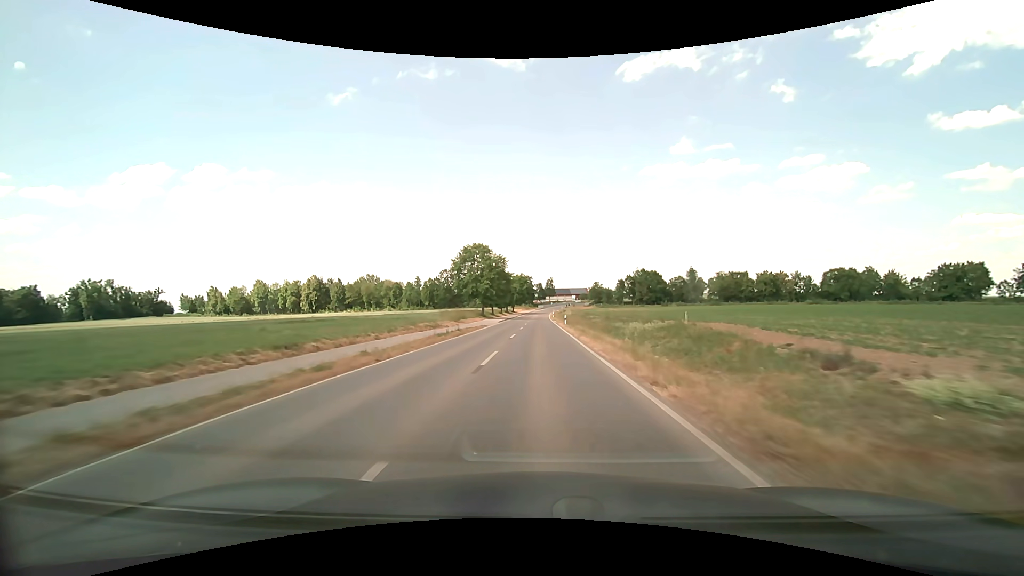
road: secondary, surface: asphalt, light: Day
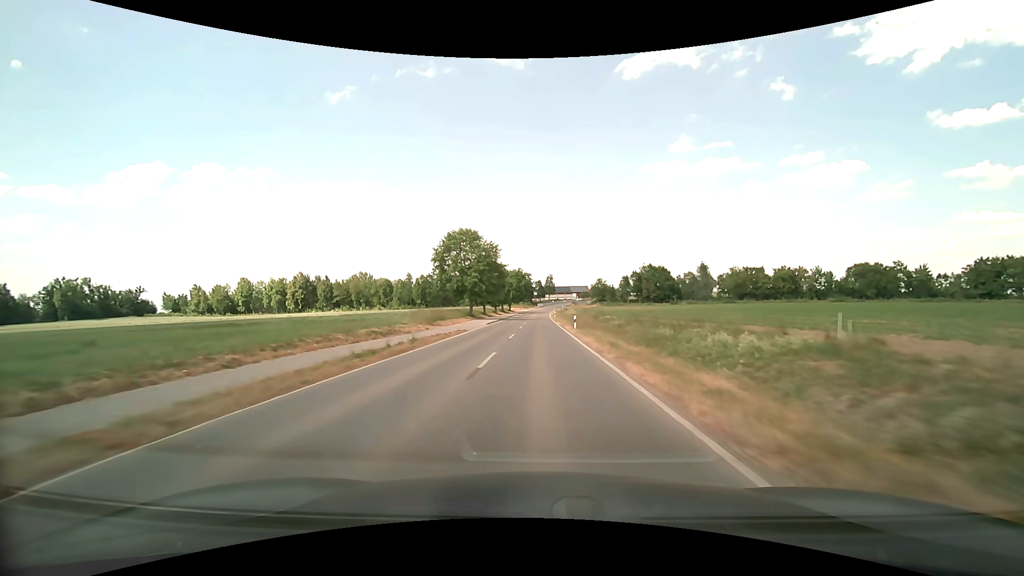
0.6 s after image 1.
(0.0, +13.0) m; 0°
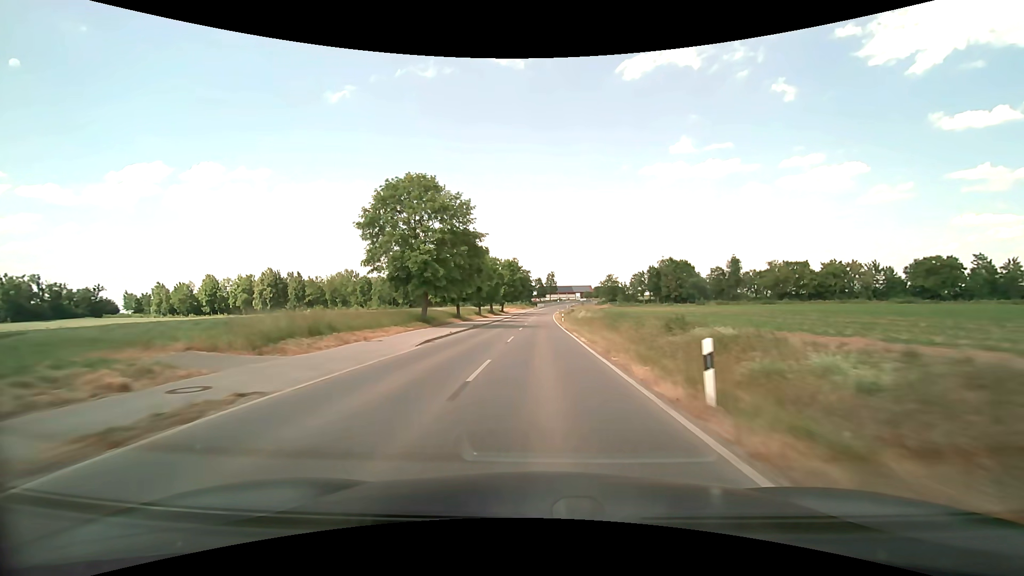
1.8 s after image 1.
(0.0, +26.4) m; 0°
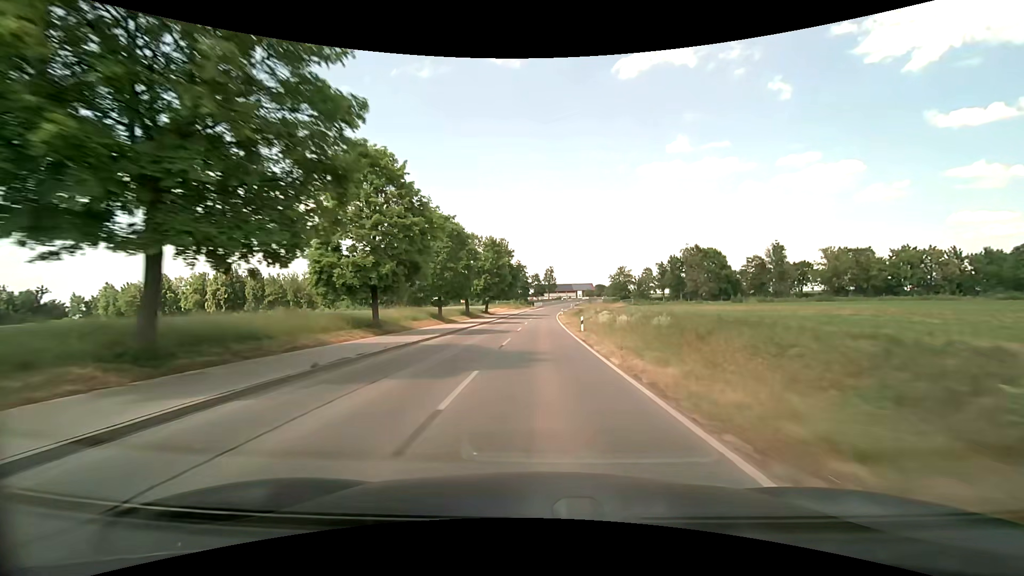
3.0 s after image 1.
(+0.1, +26.9) m; 0°
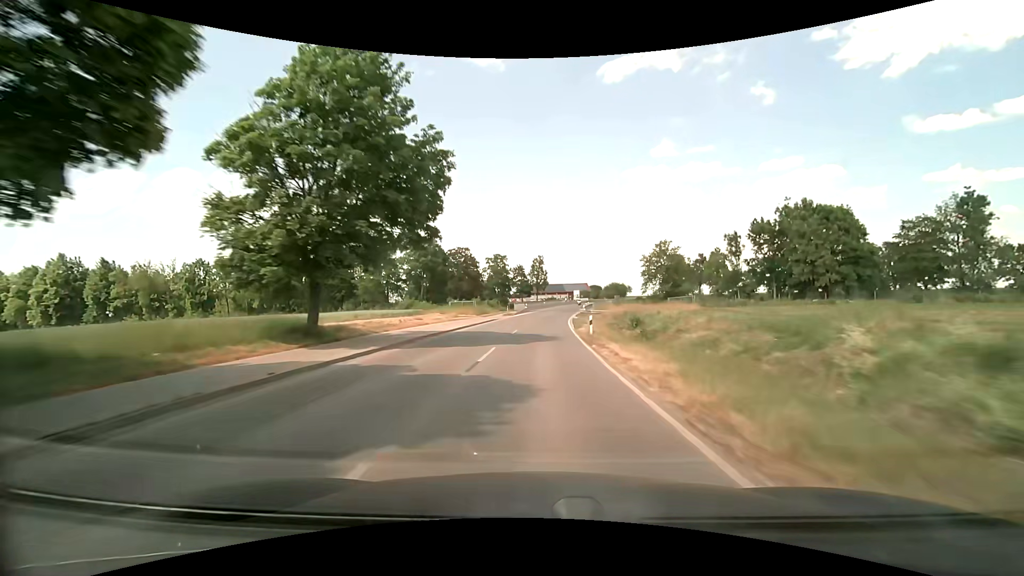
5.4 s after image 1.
(+0.6, +54.5) m; +1°
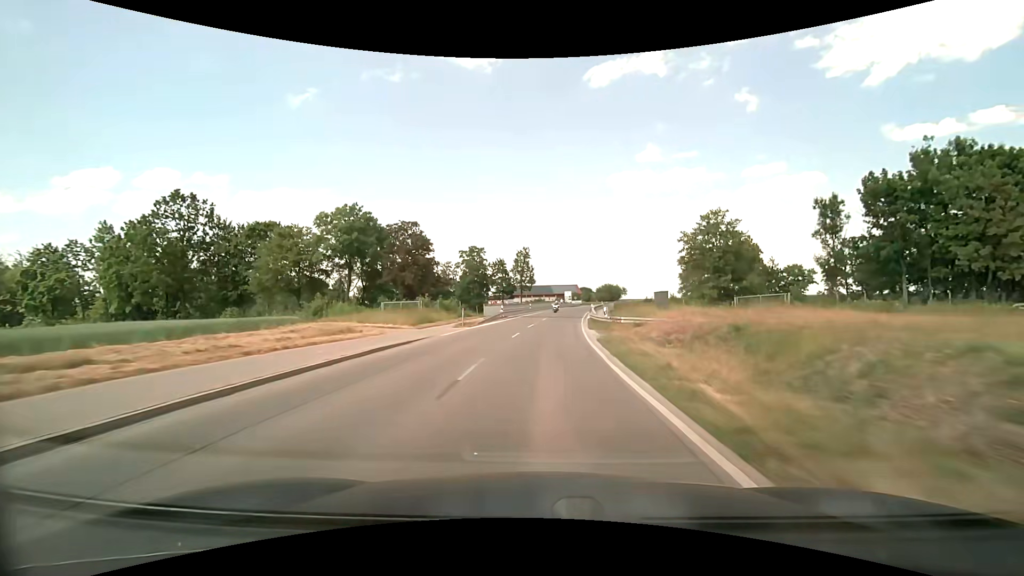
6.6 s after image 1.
(+0.3, +27.3) m; +1°
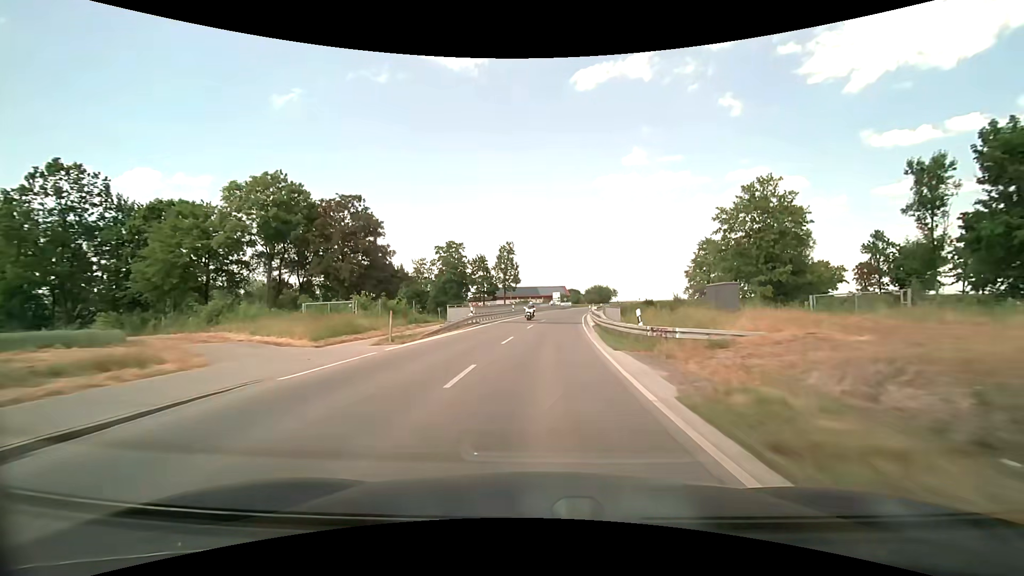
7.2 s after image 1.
(+0.2, +13.6) m; +2°
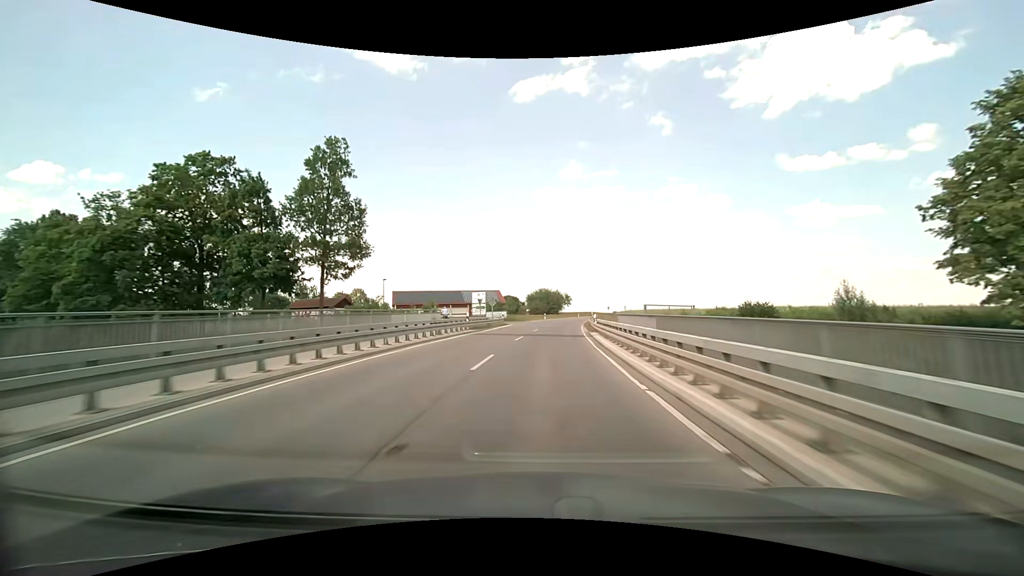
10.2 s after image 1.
(+4.6, +66.9) m; +7°
(0, +10) (0, +20) (+1, +30) (+2, +40) (+2, +50) (+3, +60) (+5, +70) (+6, +80) (+8, +90) (+9, +99) m
